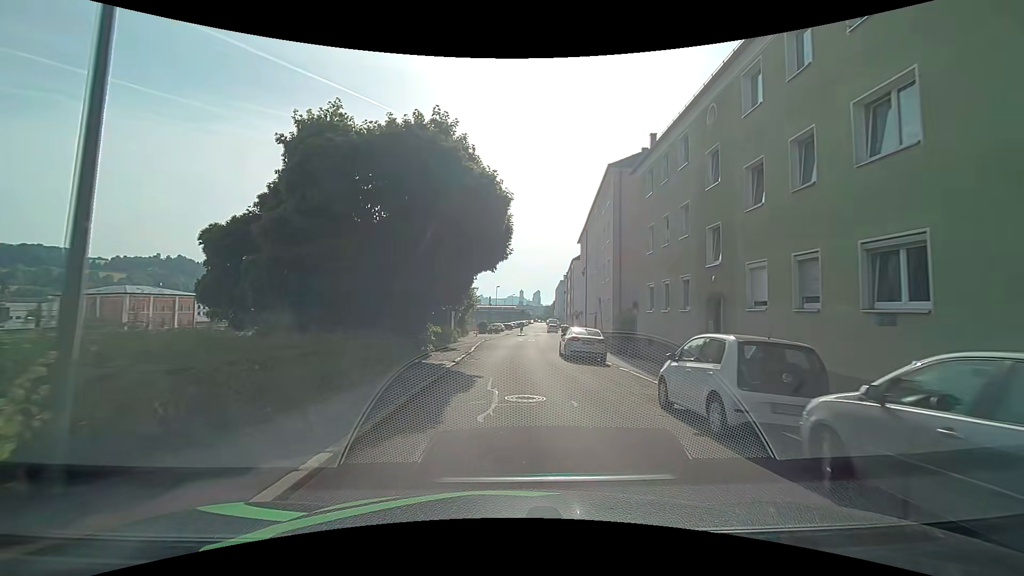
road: residential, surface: asphalt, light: Day
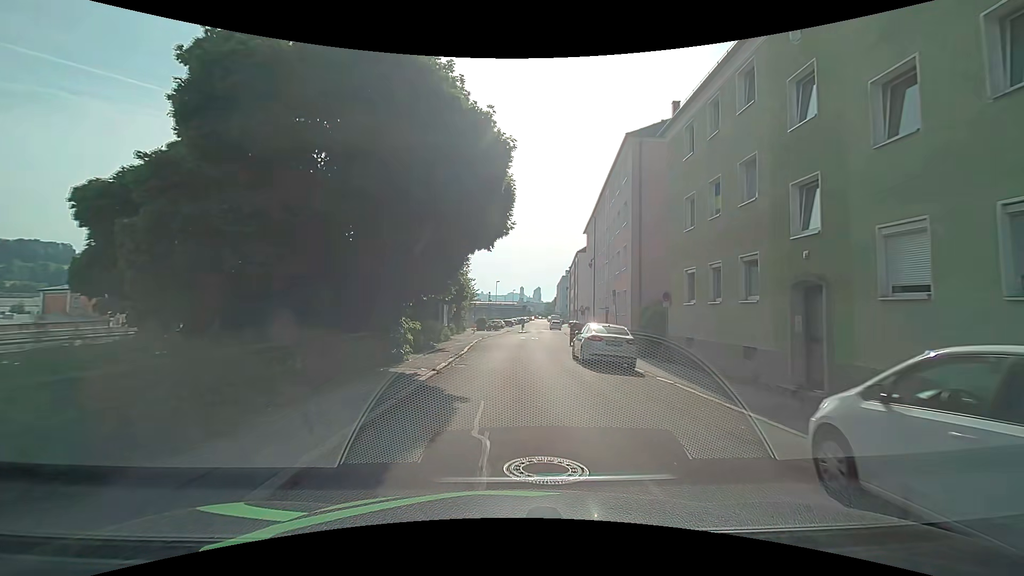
(0.0, +5.0) m; 0°
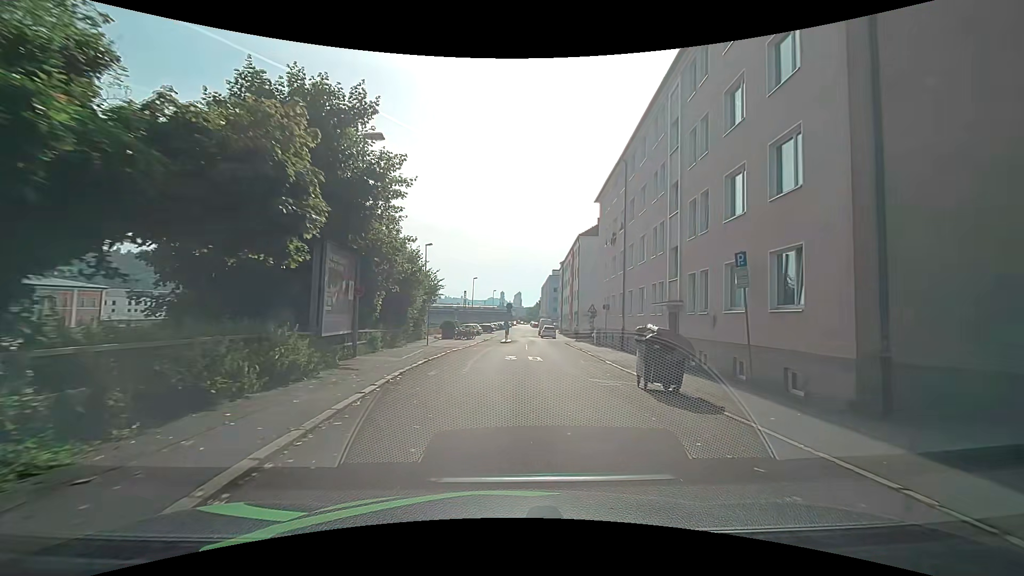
(+0.2, +19.8) m; +2°
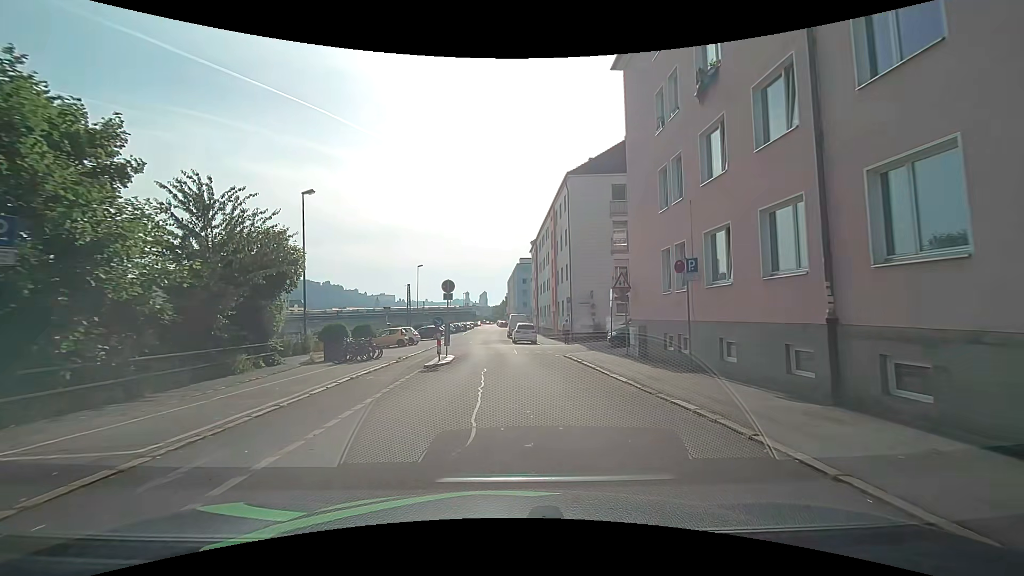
(+1.0, +23.5) m; +4°
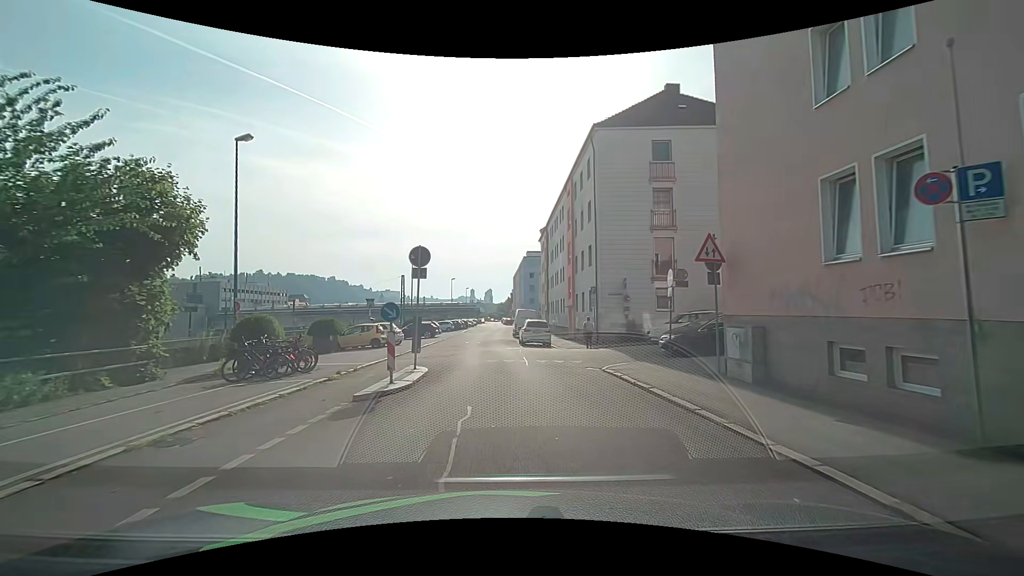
(-0.1, +8.5) m; 0°
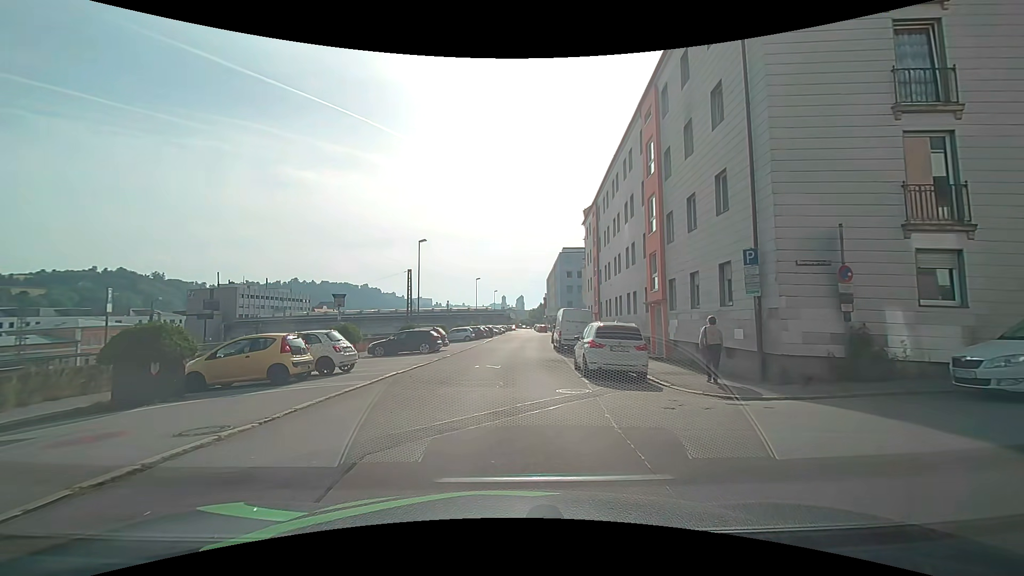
(-0.4, +15.3) m; -4°
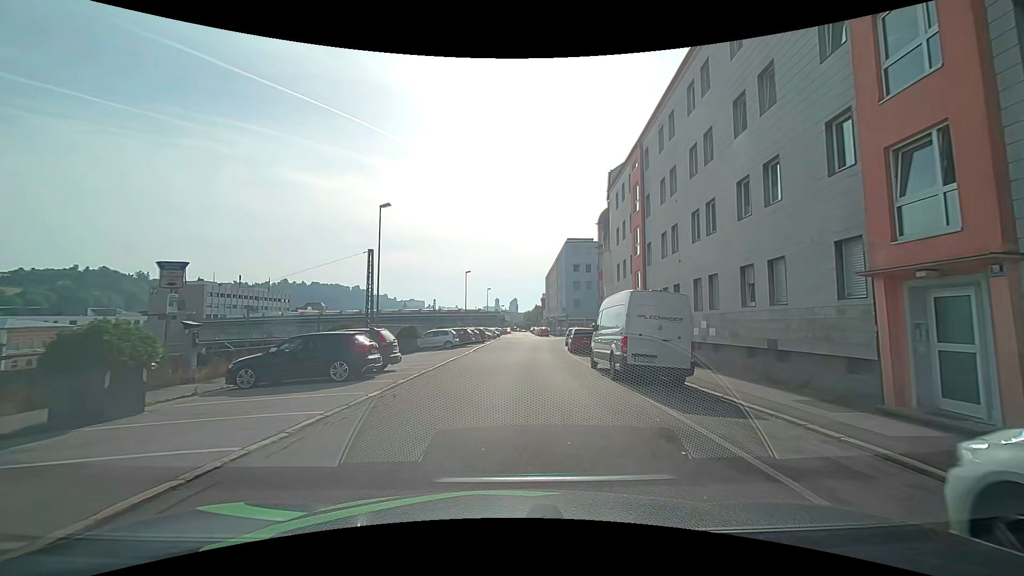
(-0.2, +15.3) m; +2°
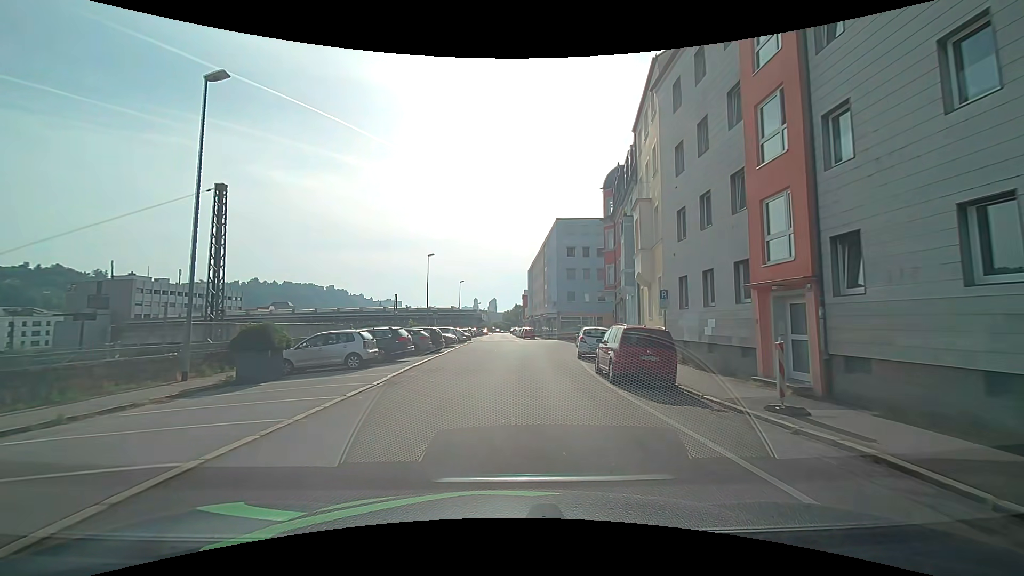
(+0.2, +18.3) m; +2°
(0, +10) (0, +20) (+1, +30) (+2, +40) (+2, +50) (+1, +60) (0, +70) (-1, +80) (-1, +90) (-1, +100) m
